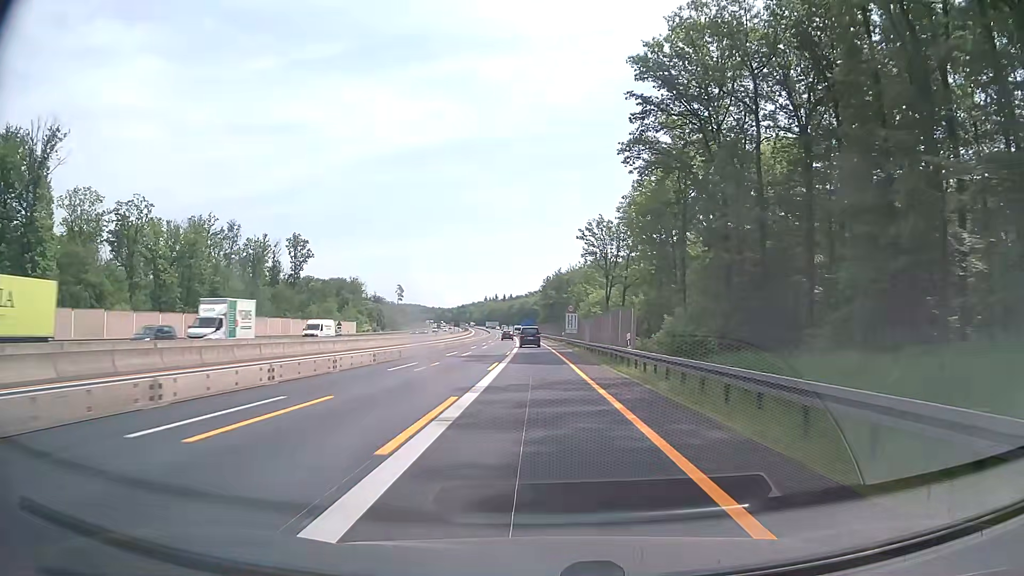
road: motorway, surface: asphalt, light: Day
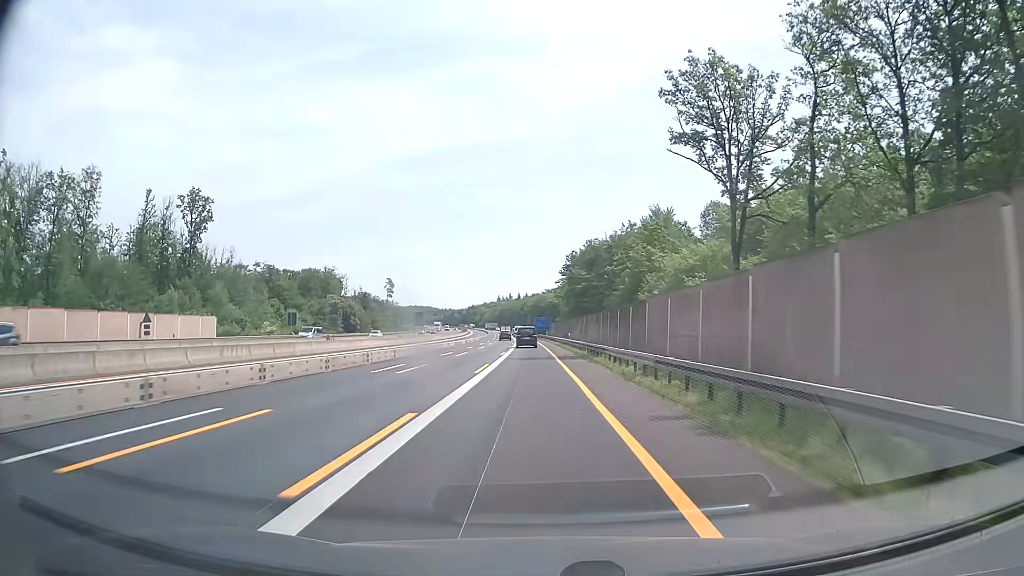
(-1.2, +71.6) m; -2°
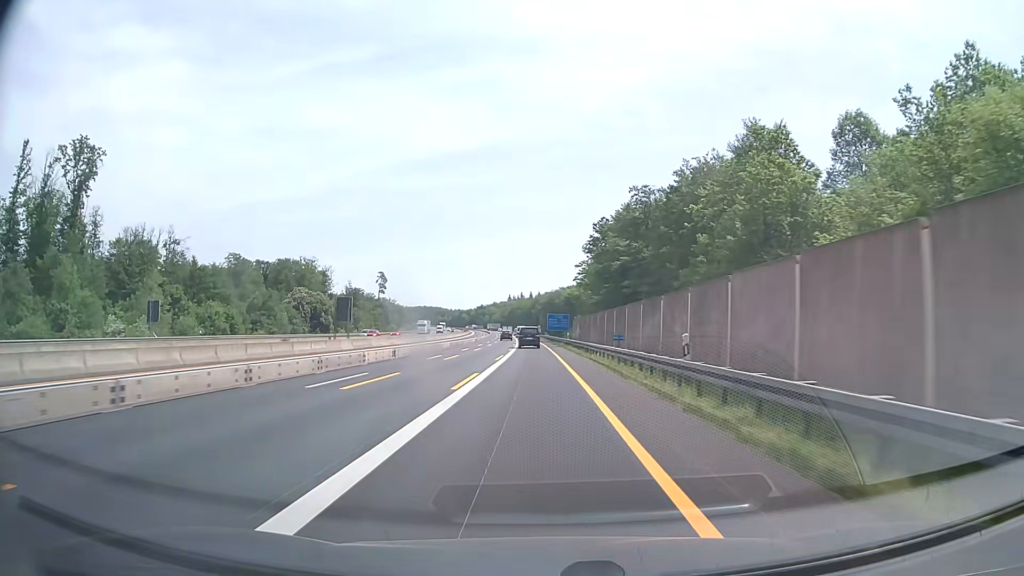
(-0.6, +43.0) m; -1°
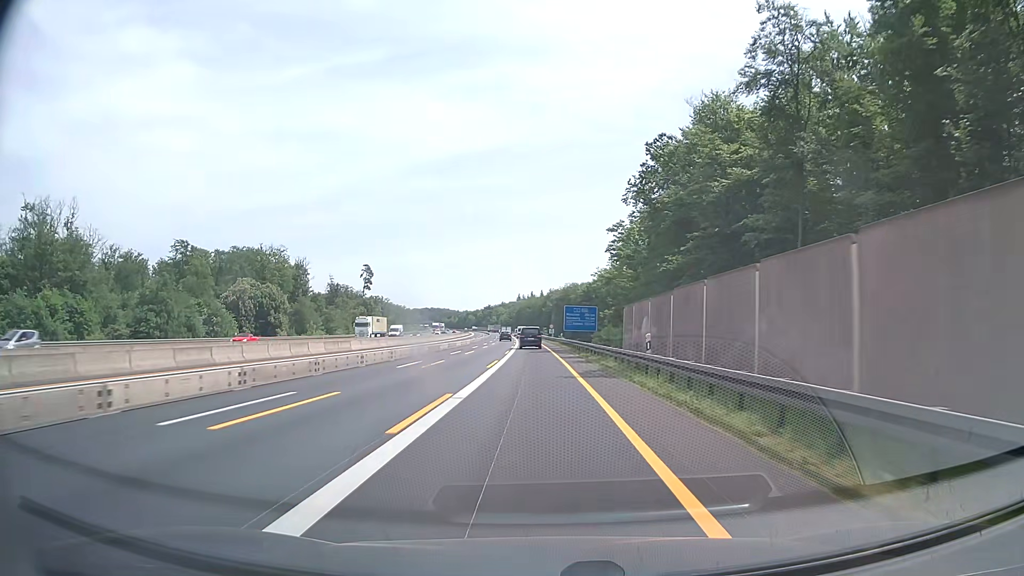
(-0.3, +43.0) m; -1°
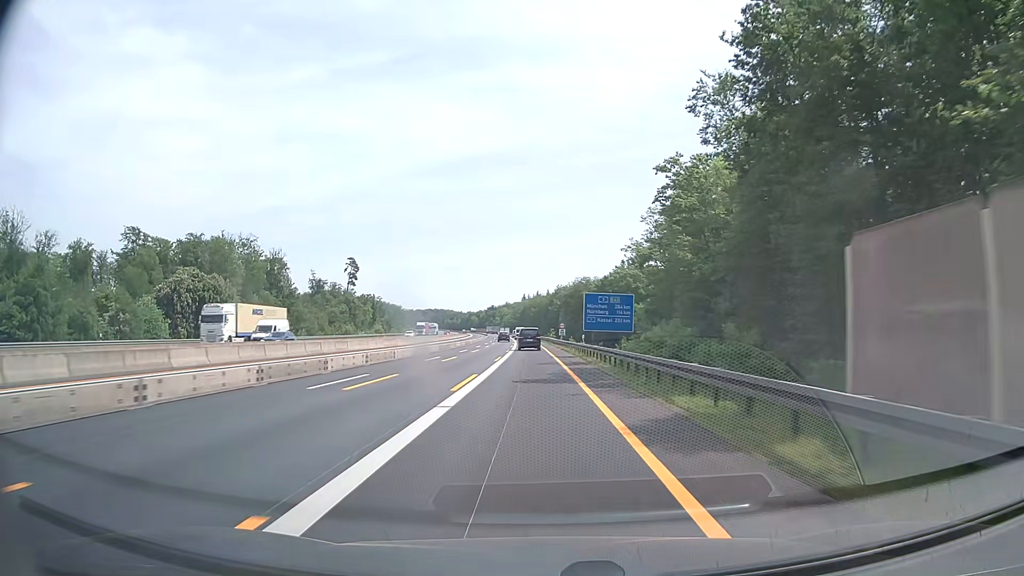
(-0.1, +28.6) m; -1°
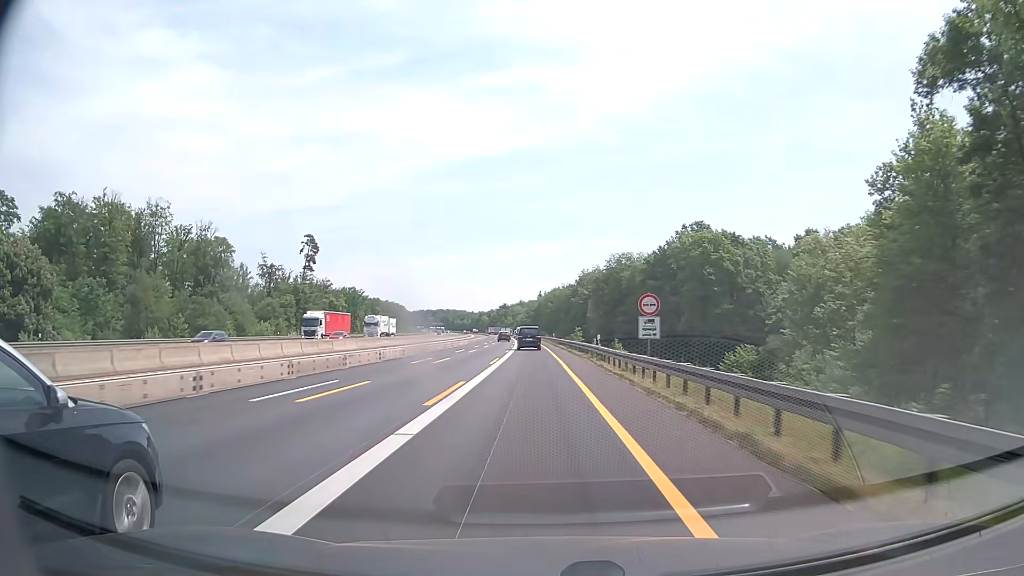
(-0.7, +57.4) m; -1°
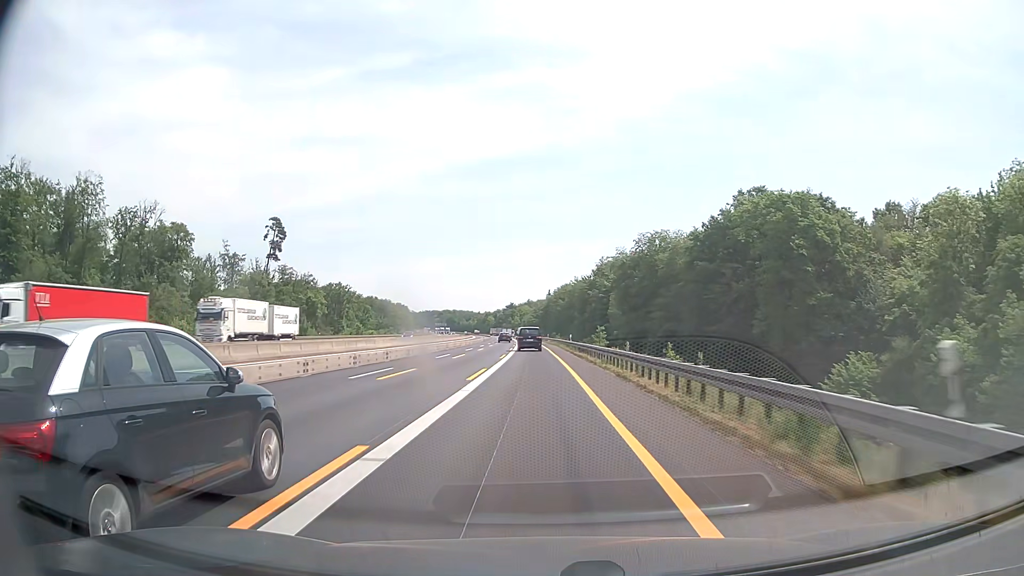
(-0.1, +28.7) m; -1°
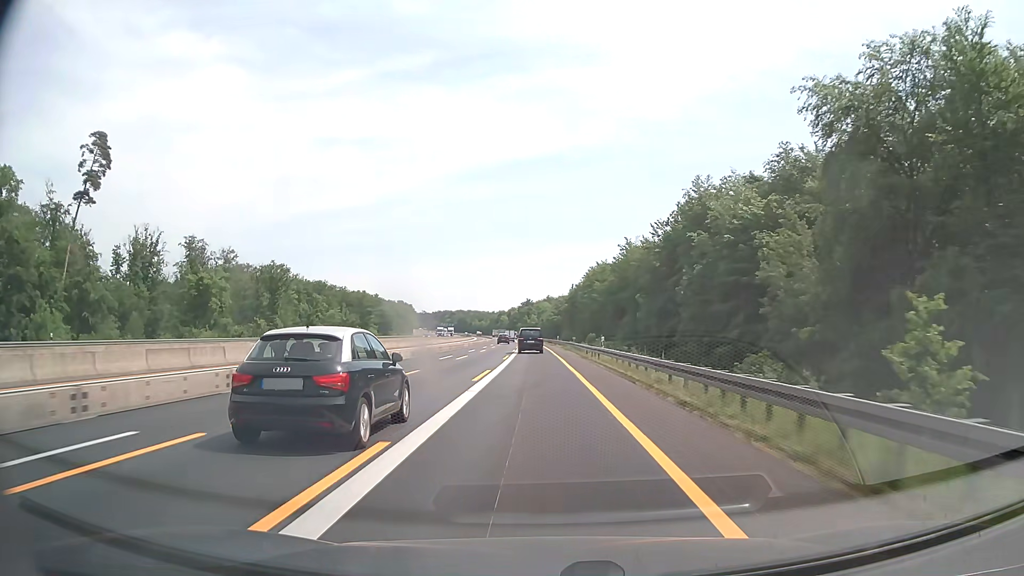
(-1.1, +71.7) m; -2°
(0, +10) (0, +20) (0, +30) (0, +40) (0, +50) (-1, +60) (-1, +70) (-1, +80) (-2, +90) (-2, +100) m
